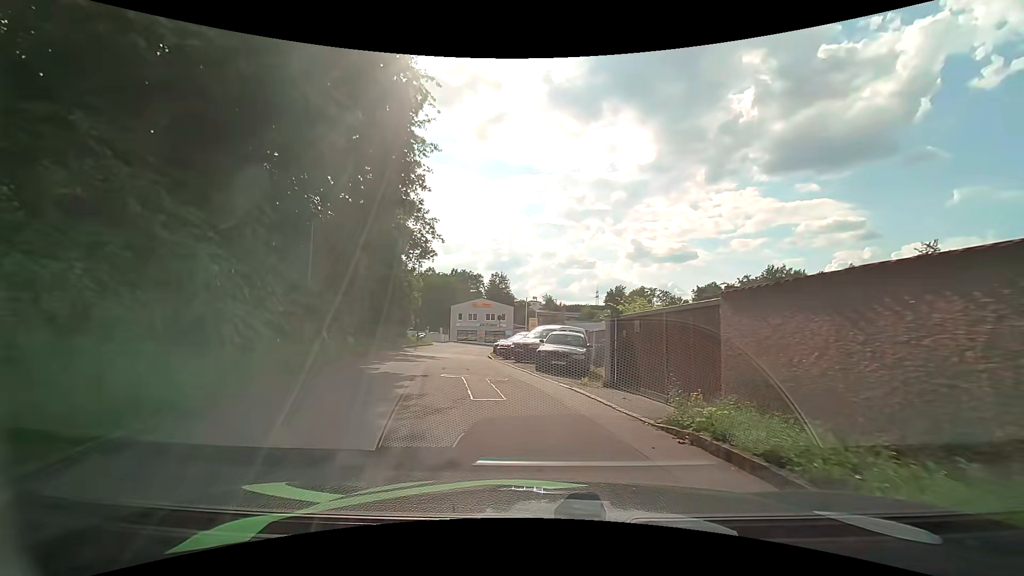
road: residential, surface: asphalt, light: Day
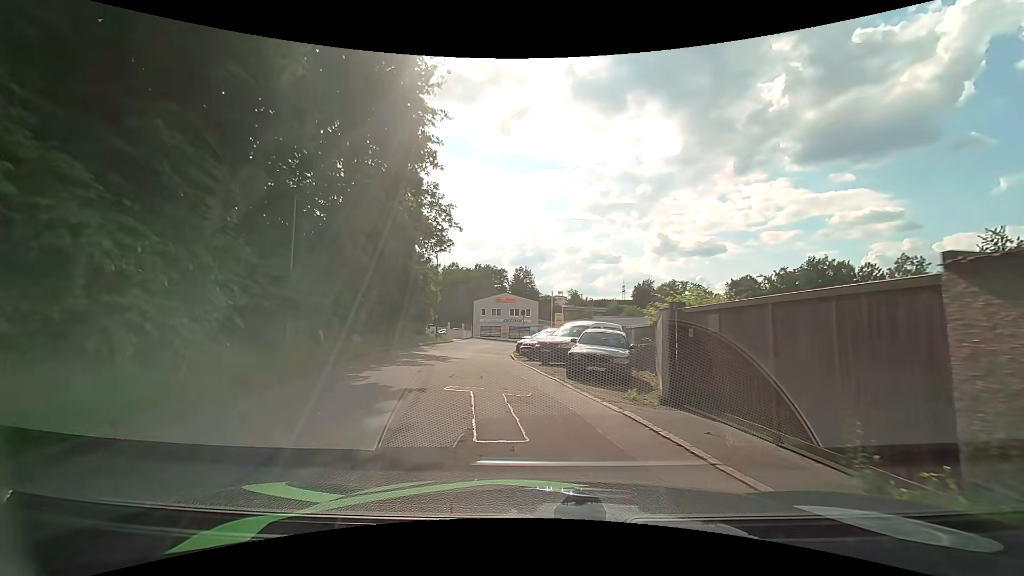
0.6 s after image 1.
(-0.1, +3.2) m; -3°
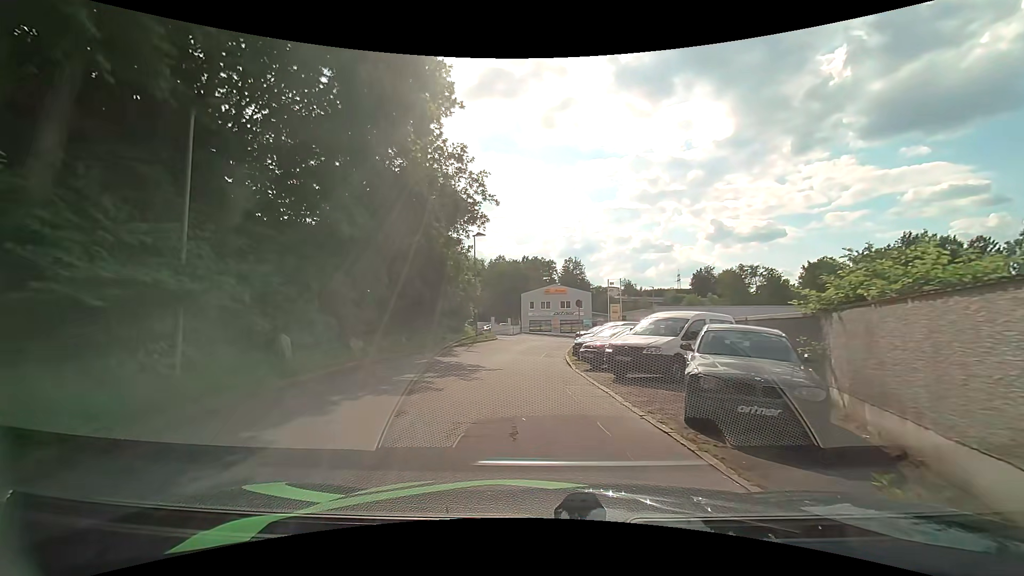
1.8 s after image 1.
(-0.3, +6.6) m; -5°
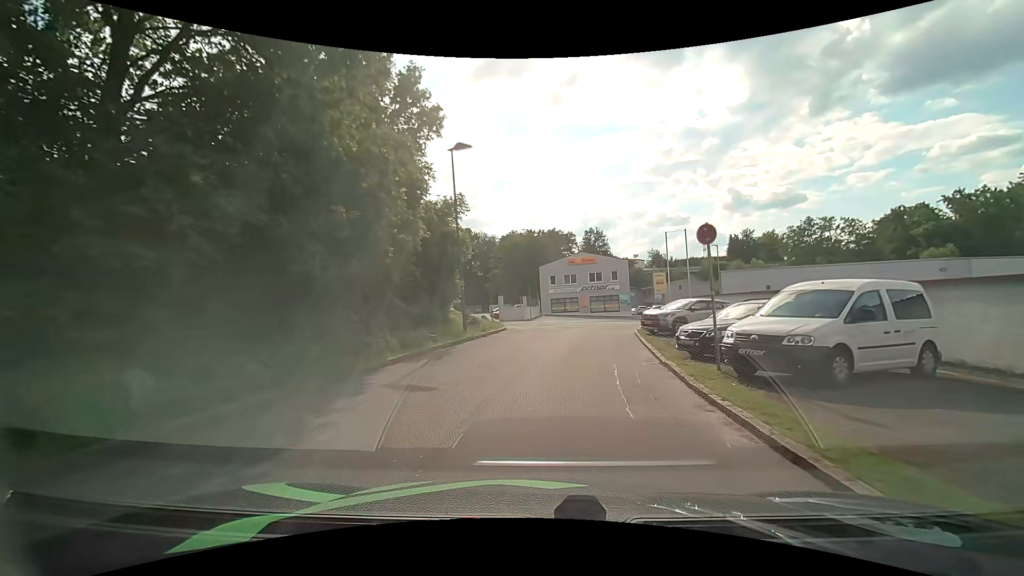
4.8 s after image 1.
(-0.9, +17.3) m; -2°
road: service
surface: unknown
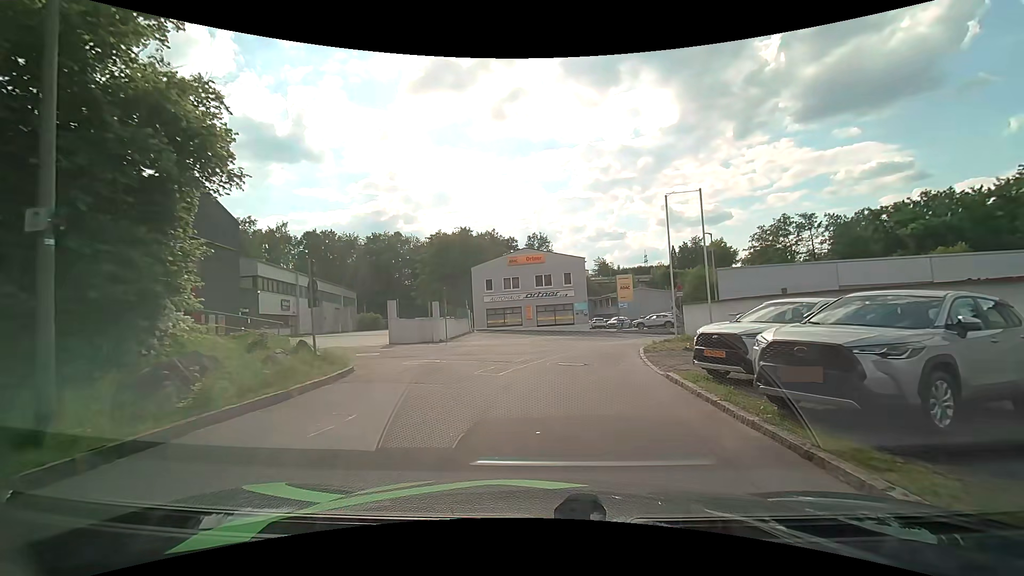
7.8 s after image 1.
(+0.6, +16.0) m; +5°
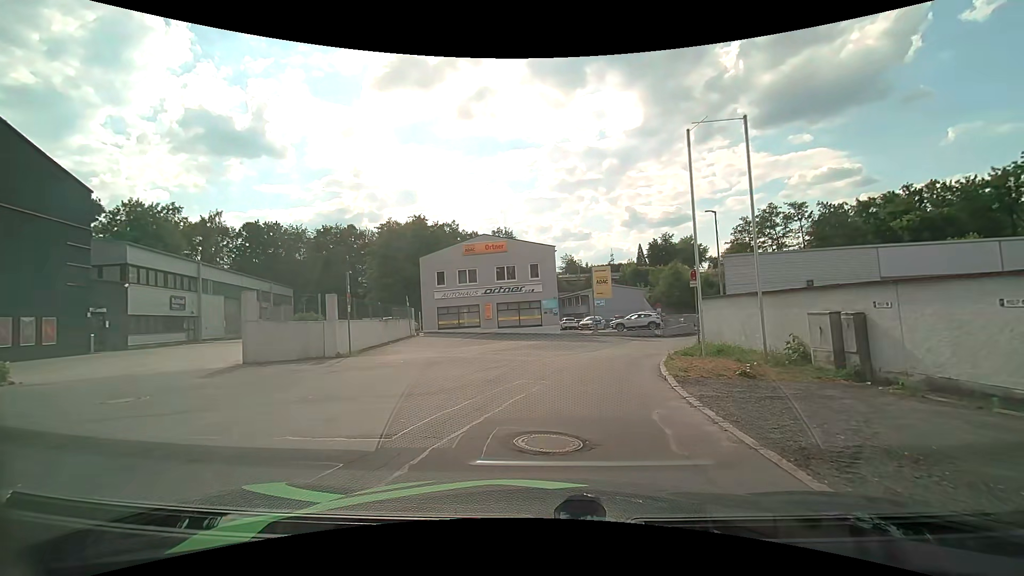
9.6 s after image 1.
(+0.4, +8.8) m; +4°
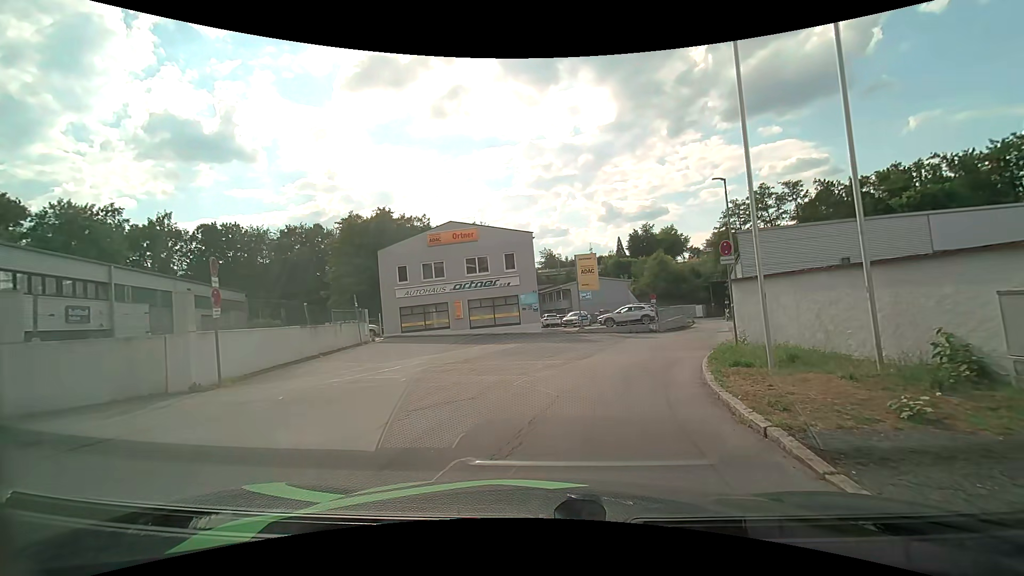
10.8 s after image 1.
(+0.2, +5.7) m; +2°
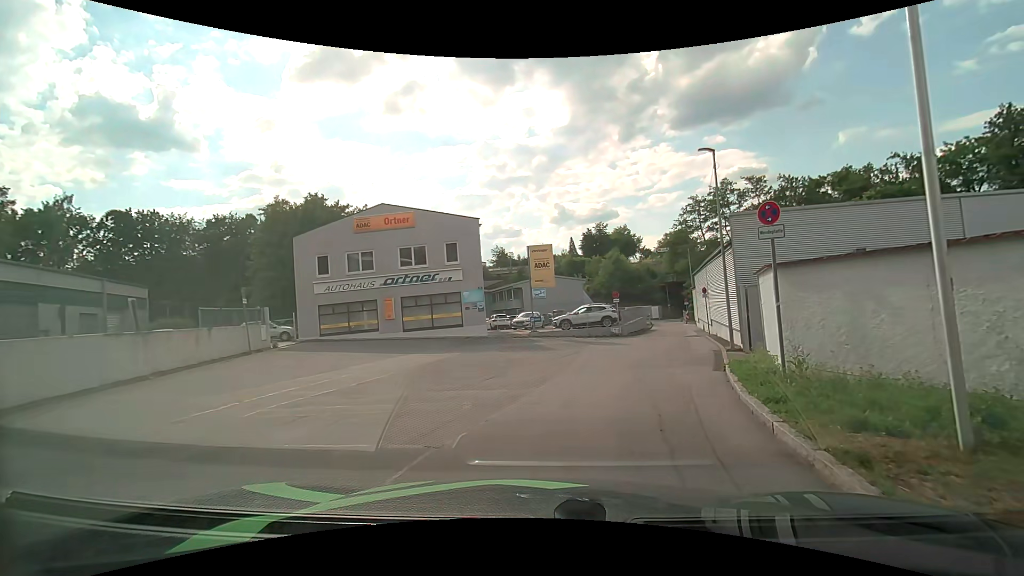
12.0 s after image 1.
(+0.2, +5.6) m; +7°
(+1, +10) (+3, +20) (-2, +27) (-9, +22) (-8, +12) (-5, +2) (-3, -7) (0, -17) (+2, -27) (+4, -36) m
